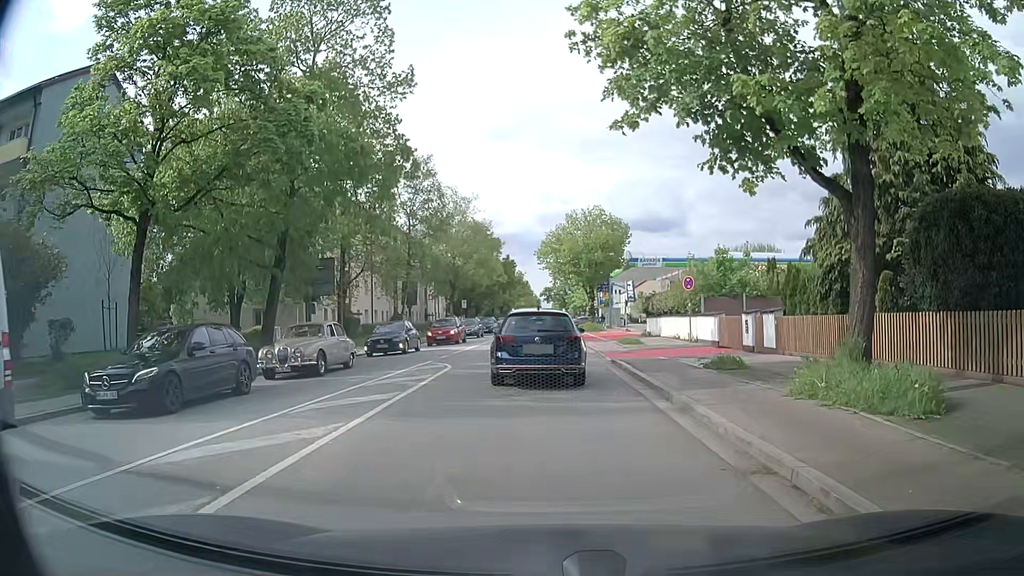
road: secondary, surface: asphalt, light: Day
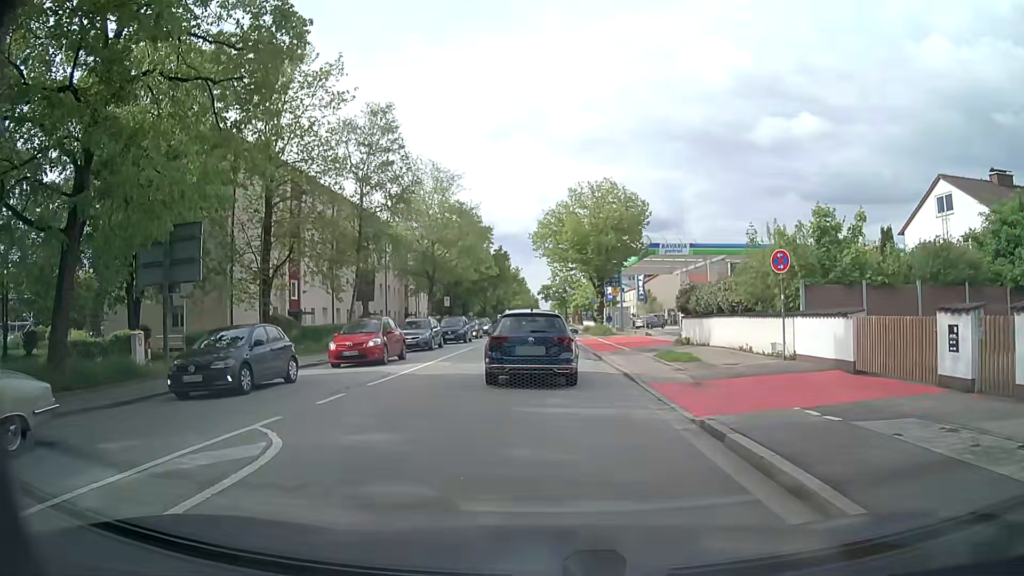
(+0.2, +12.2) m; -1°
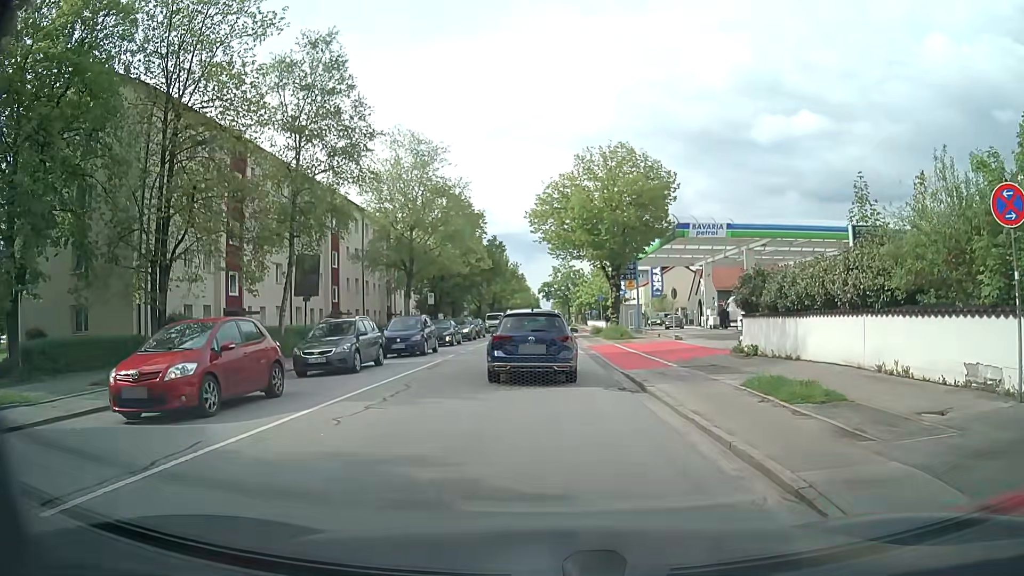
(+0.4, +9.7) m; +2°
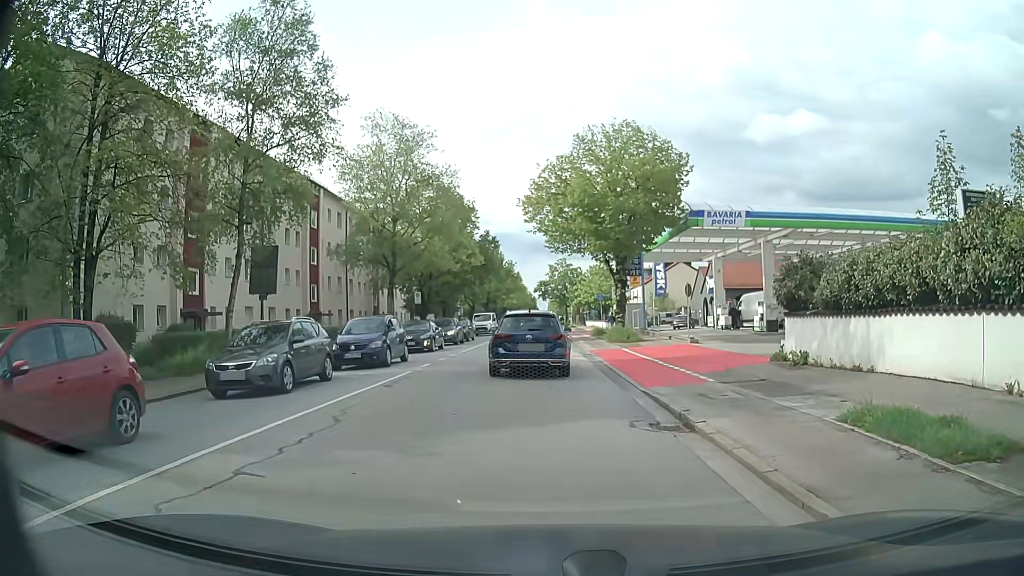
(0.0, +4.4) m; 0°
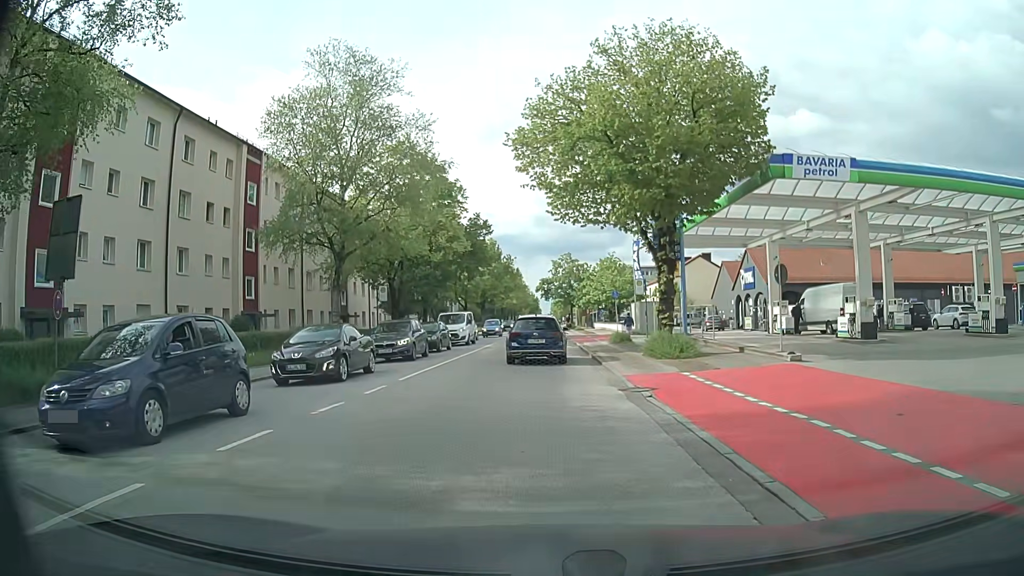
(0.0, +12.2) m; 0°
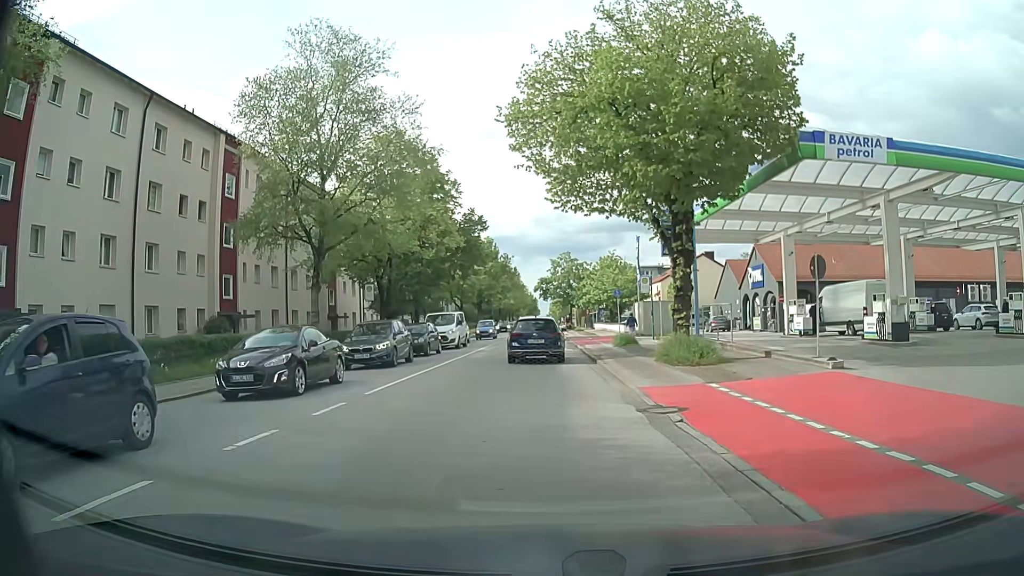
(0.0, +2.9) m; 0°
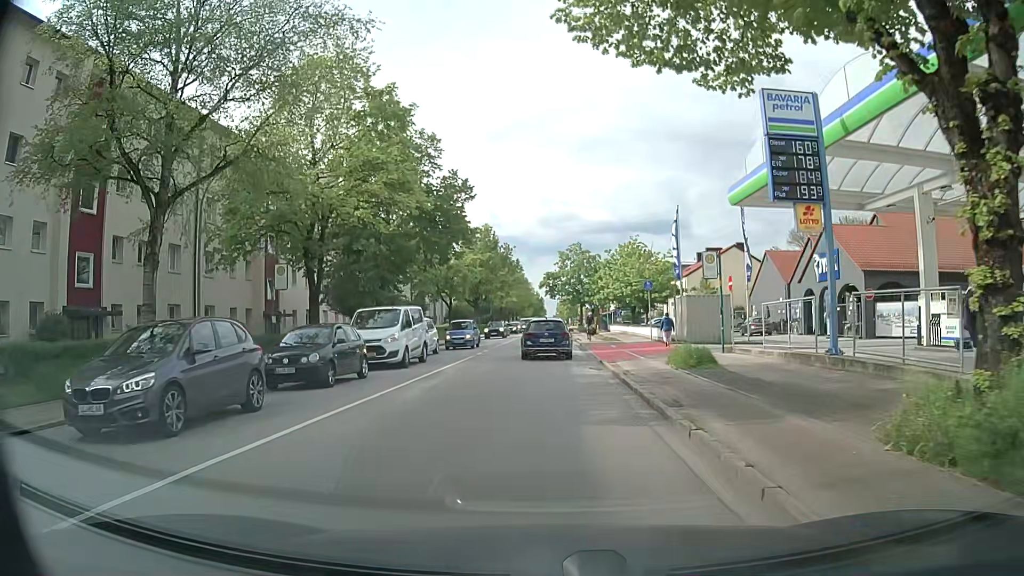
(0.0, +13.9) m; +1°
